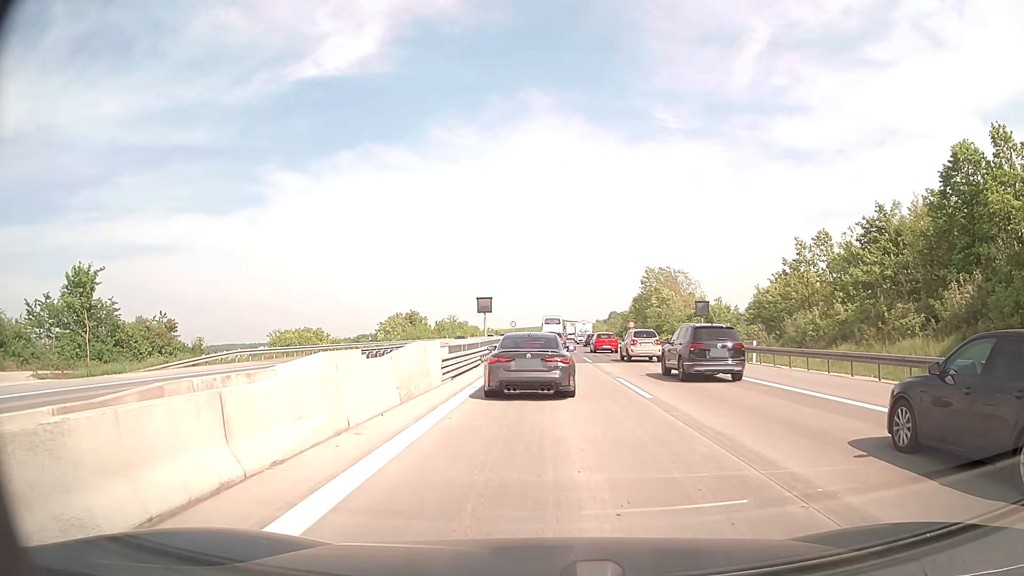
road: motorway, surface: concrete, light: Day
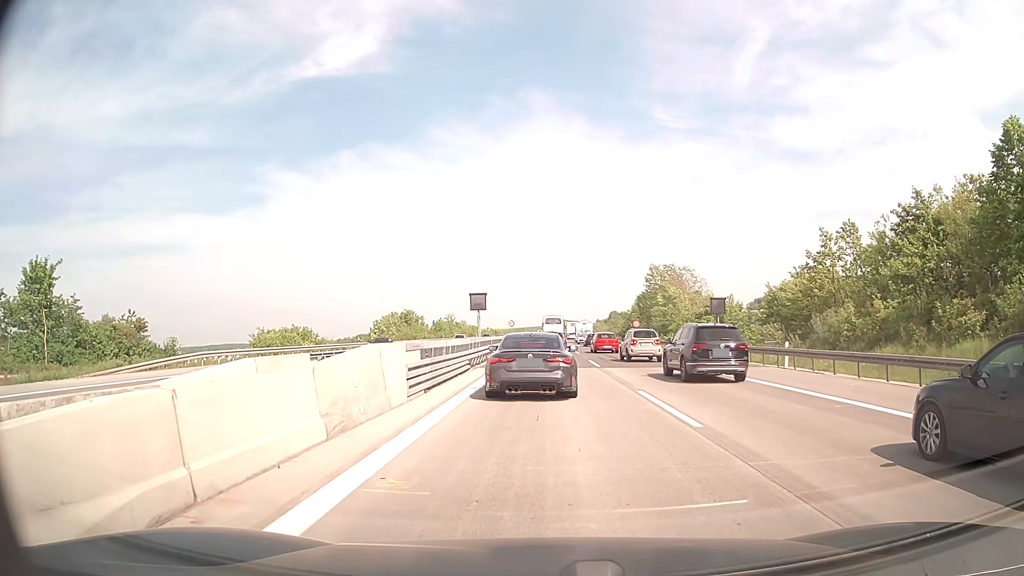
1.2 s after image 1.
(0.0, +4.5) m; 0°
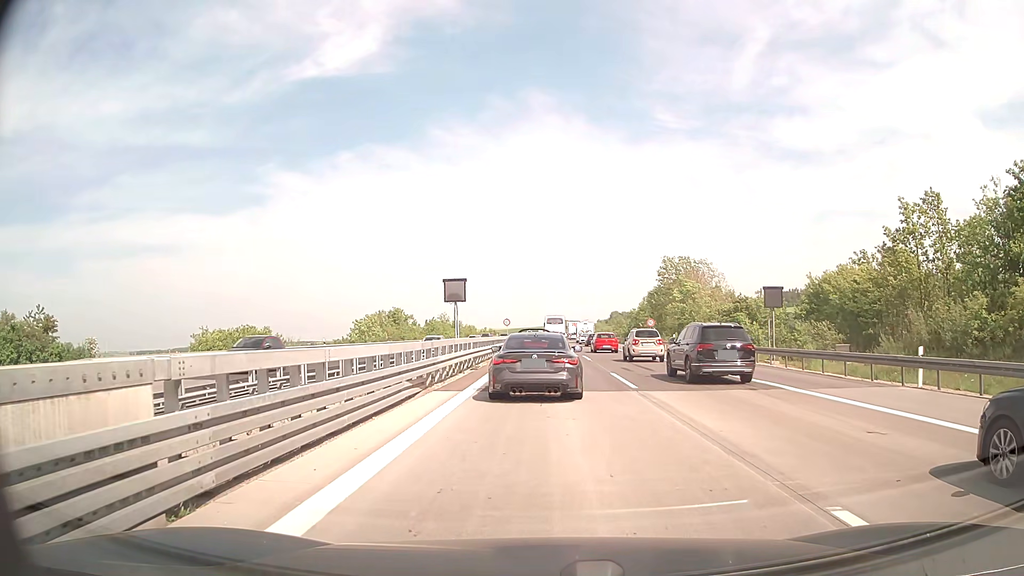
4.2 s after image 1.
(0.0, +11.0) m; 0°
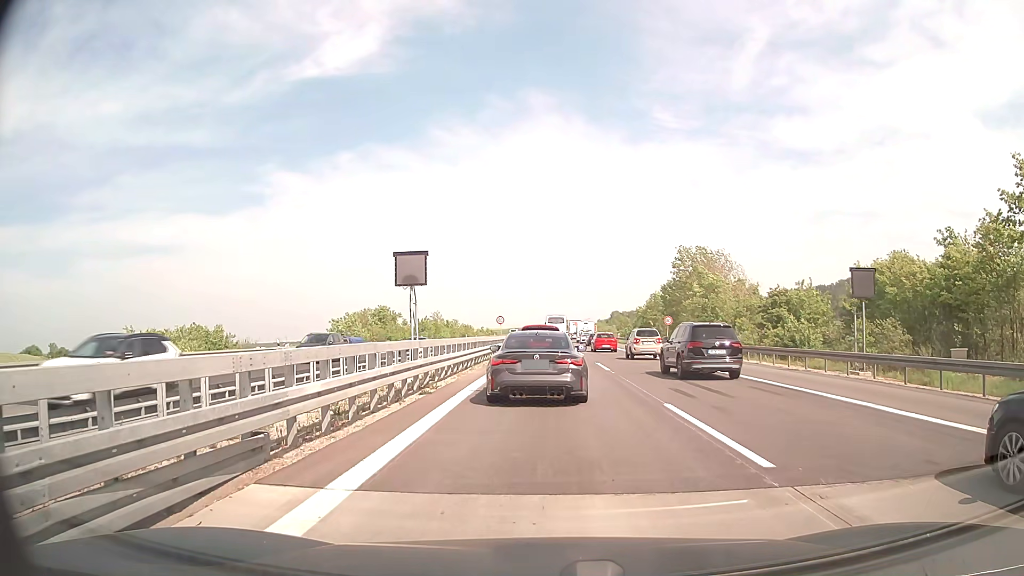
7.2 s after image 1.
(0.0, +10.1) m; +1°
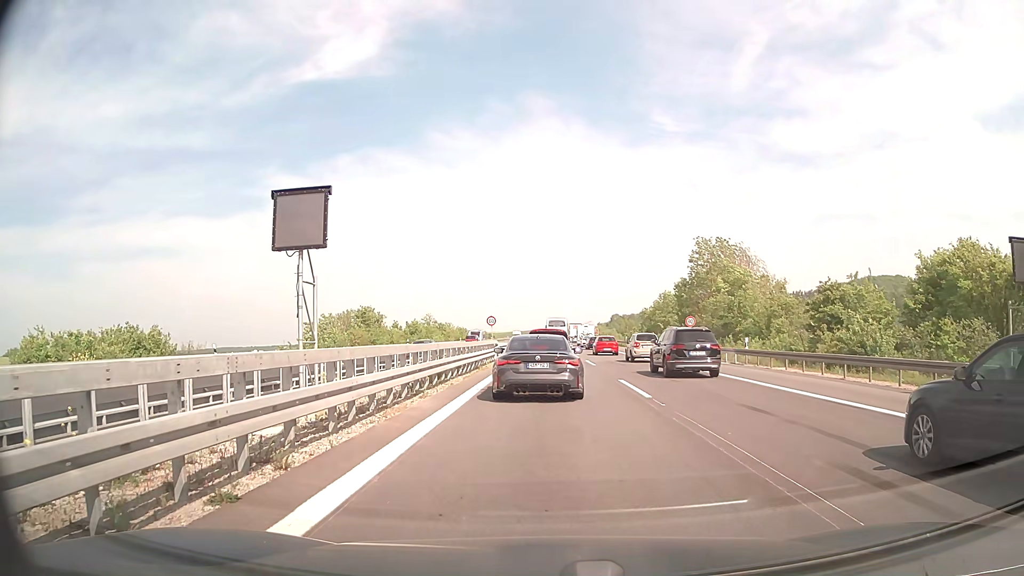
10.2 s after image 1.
(-0.1, +9.7) m; 0°
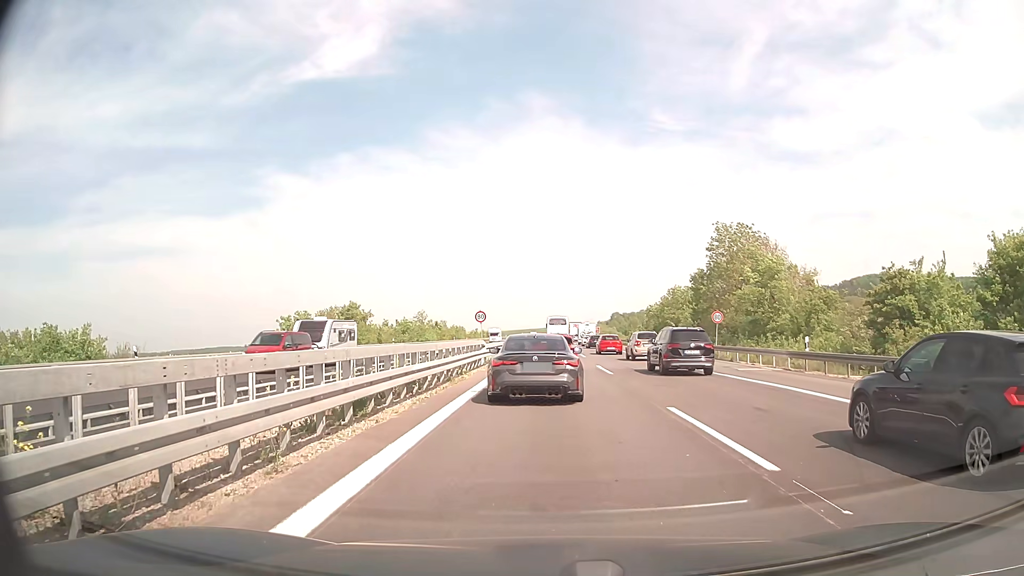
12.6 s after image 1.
(0.0, +8.3) m; 0°
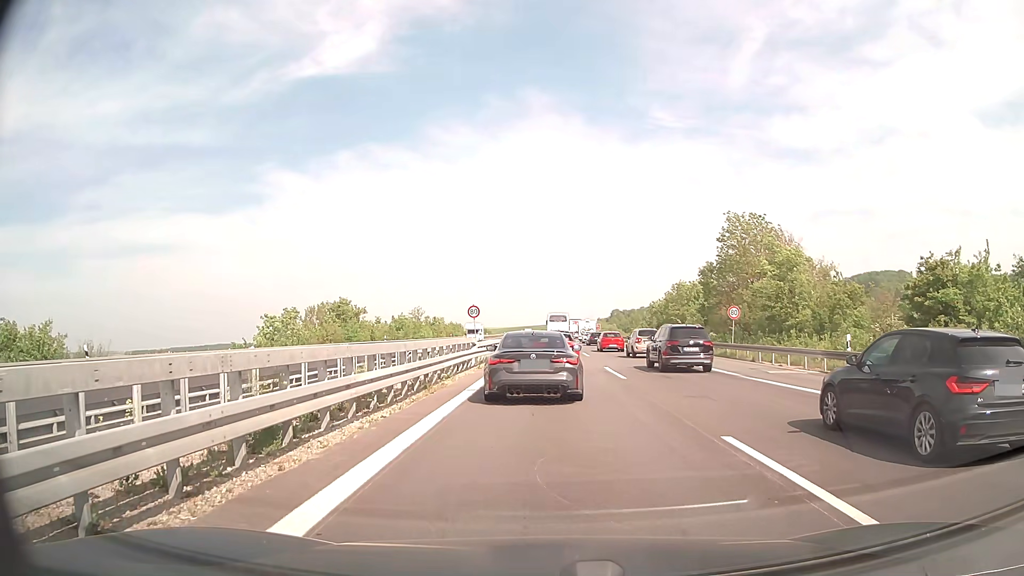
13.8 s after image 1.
(0.0, +3.9) m; +1°
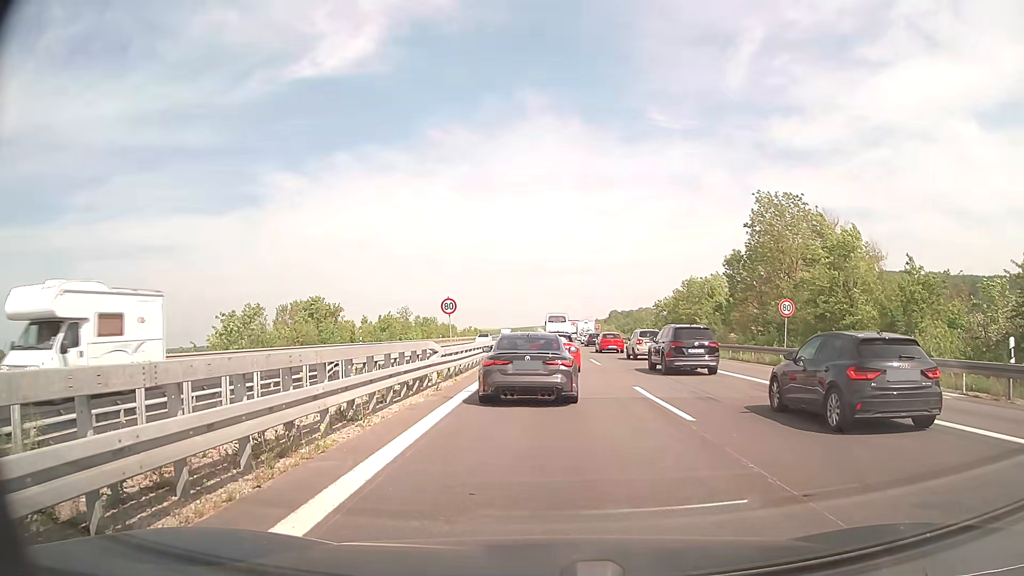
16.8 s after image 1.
(0.0, +9.3) m; 0°
(0, +10) (0, +20) (0, +30) (0, +40) (0, +50) (0, +60) (0, +70) (+1, +80) (+1, +90) (+1, +100) m
